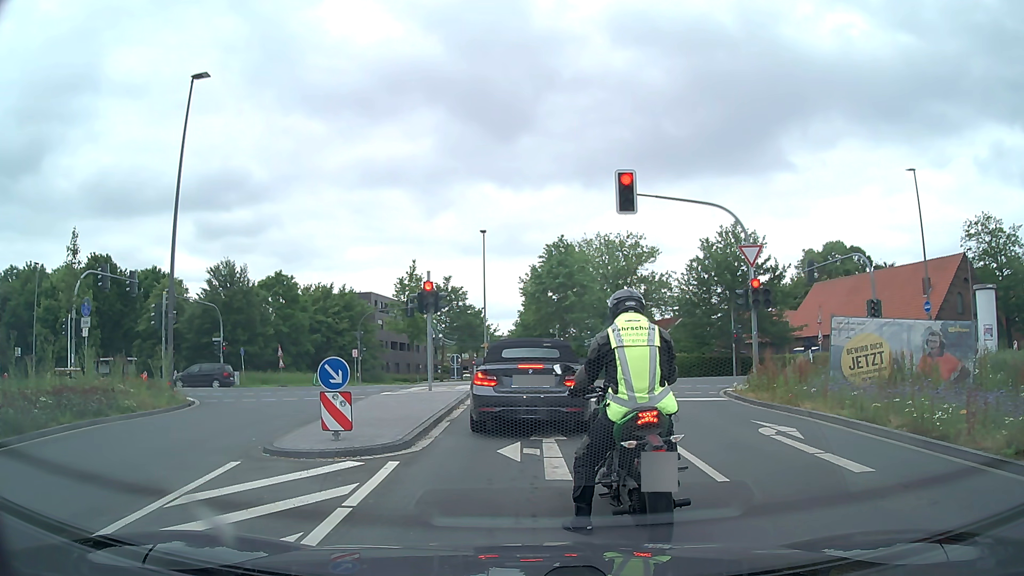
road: secondary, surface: asphalt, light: Day
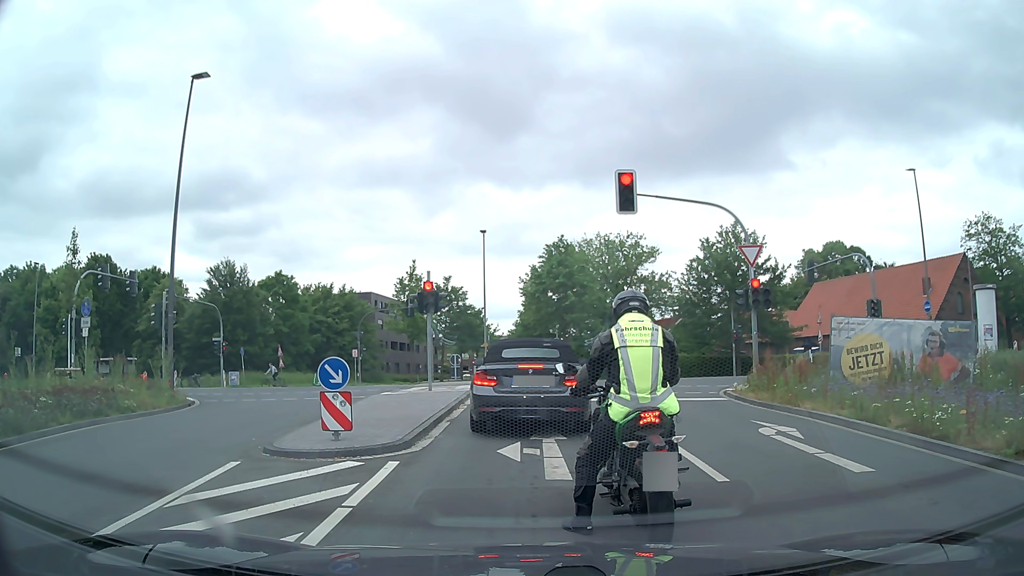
(0.0, 0.0) m; 0°
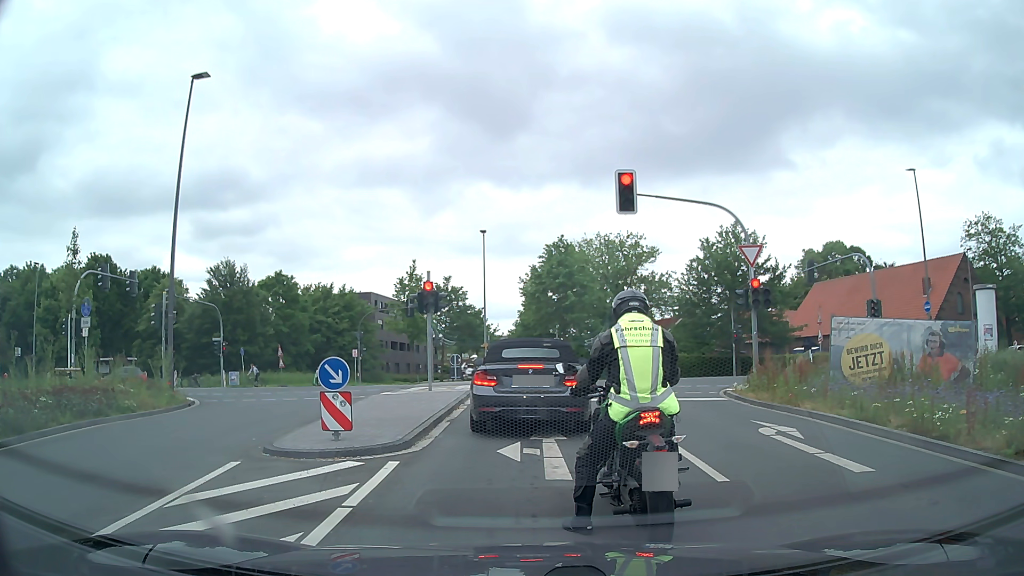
(0.0, 0.0) m; 0°
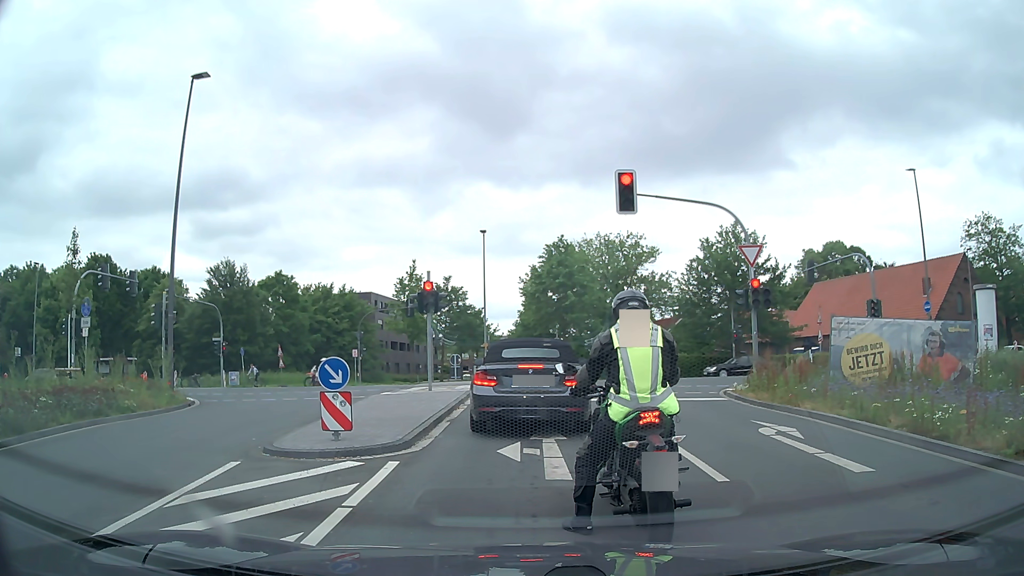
(0.0, 0.0) m; 0°
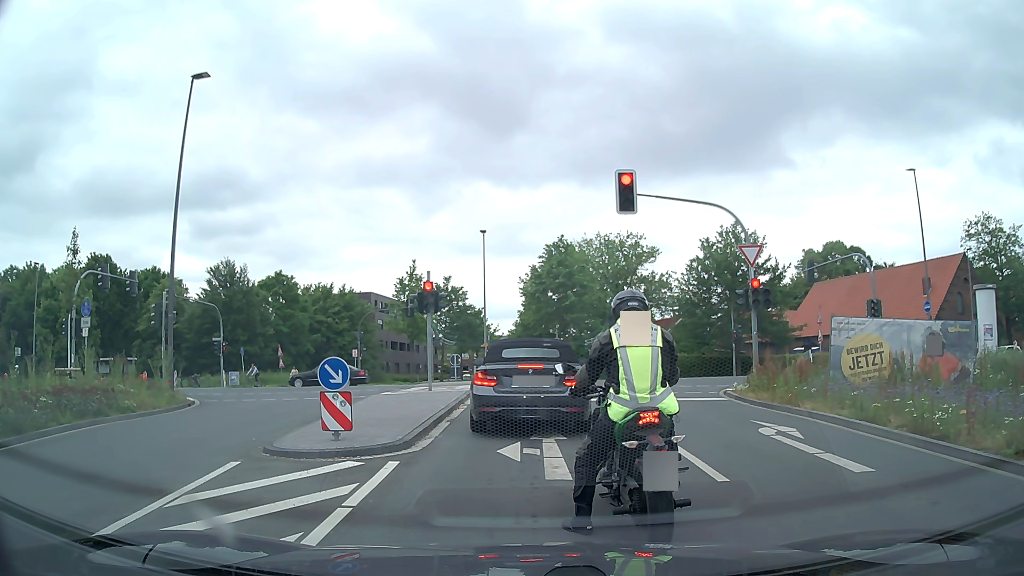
(0.0, 0.0) m; 0°
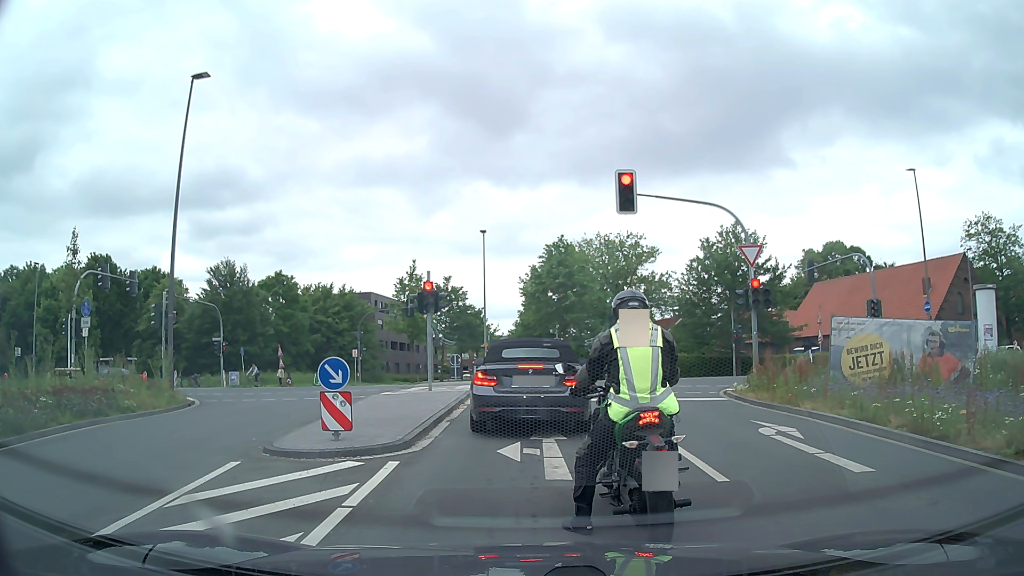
(0.0, 0.0) m; 0°
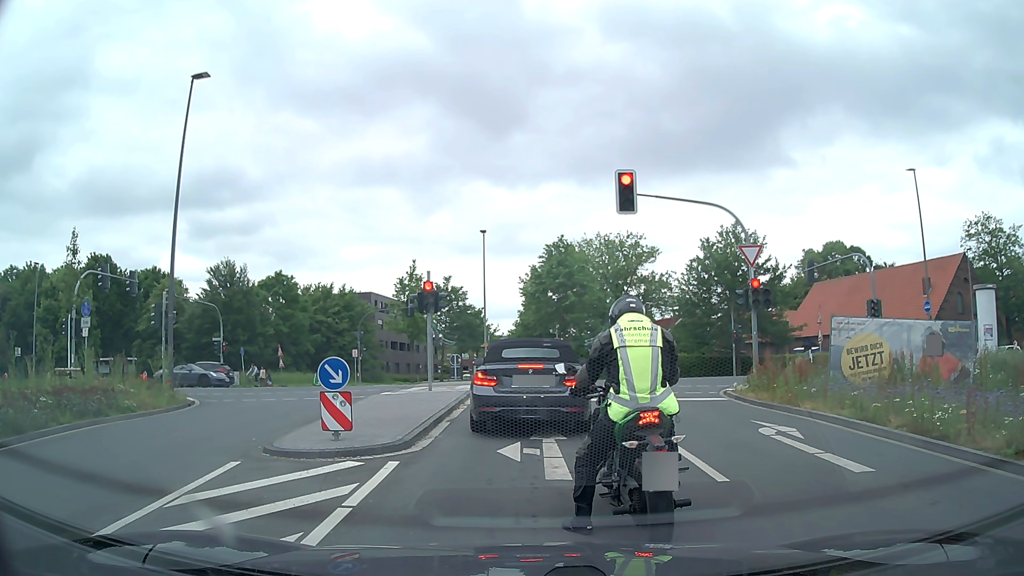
(0.0, 0.0) m; 0°
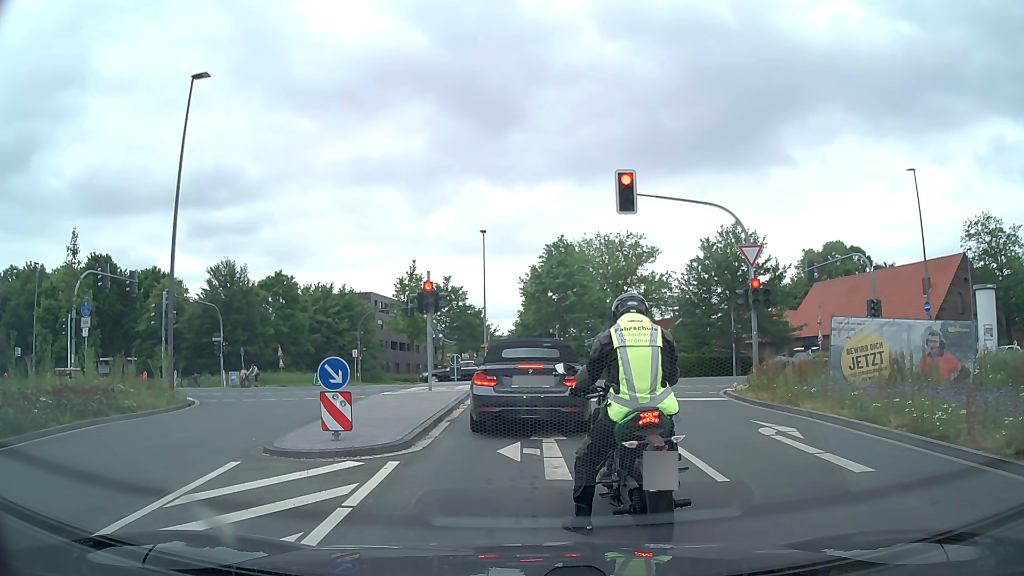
(0.0, 0.0) m; 0°
